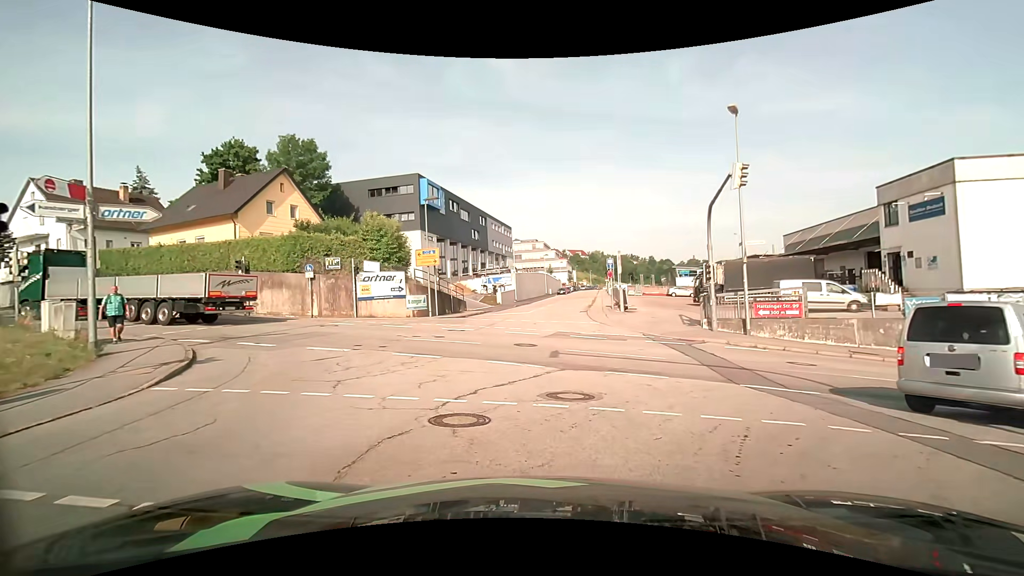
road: residential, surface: asphalt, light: Day
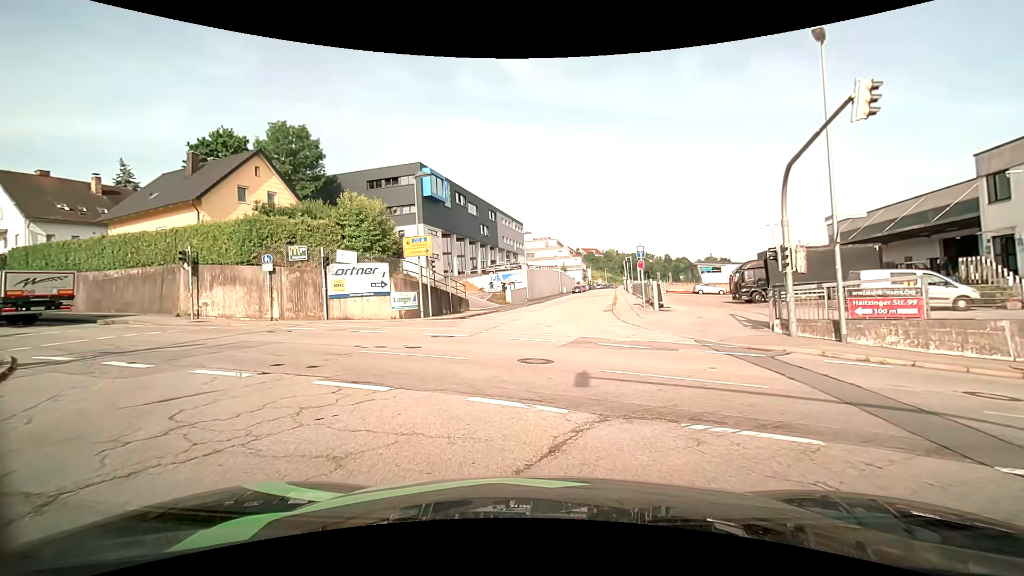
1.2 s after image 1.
(0.0, +5.8) m; -1°
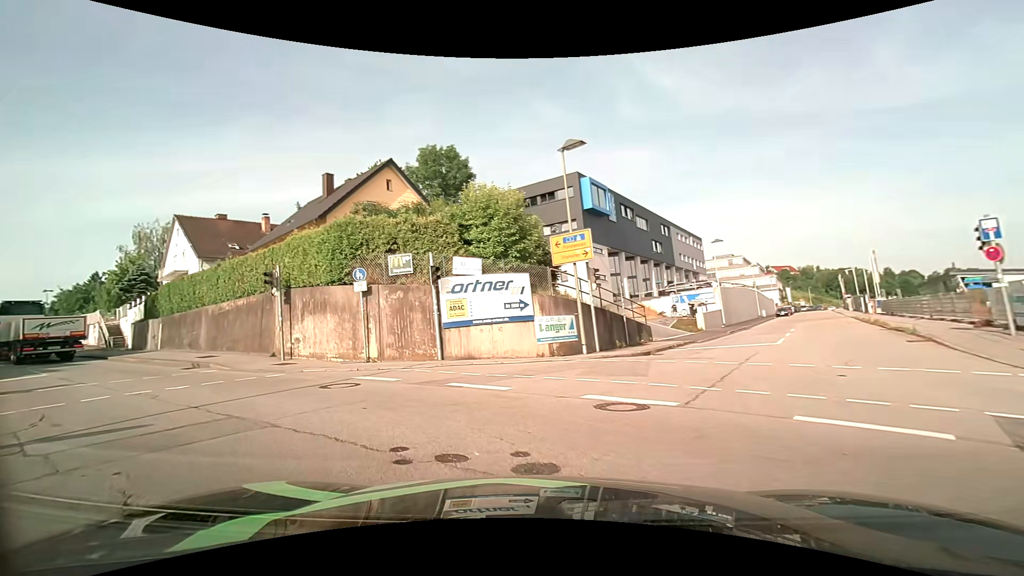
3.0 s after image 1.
(-1.1, +9.1) m; -18°
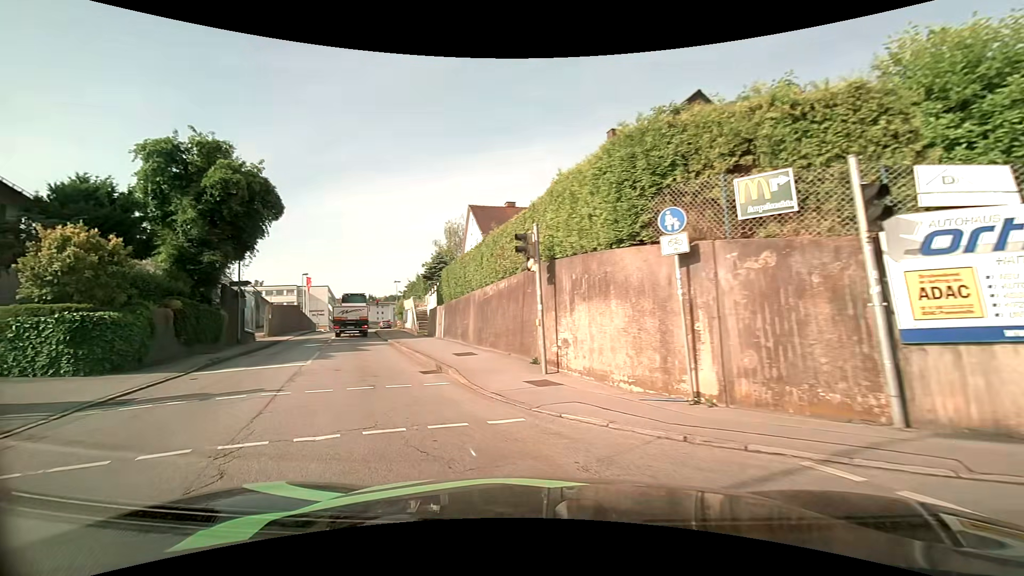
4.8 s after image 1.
(-2.3, +8.2) m; -33°
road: tertiary
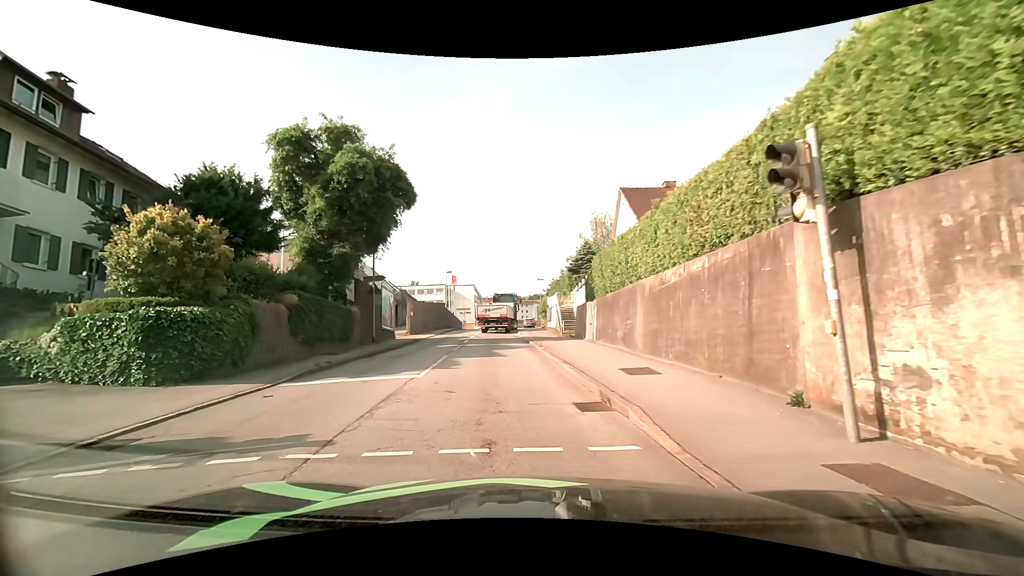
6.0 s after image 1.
(-0.8, +5.3) m; -17°
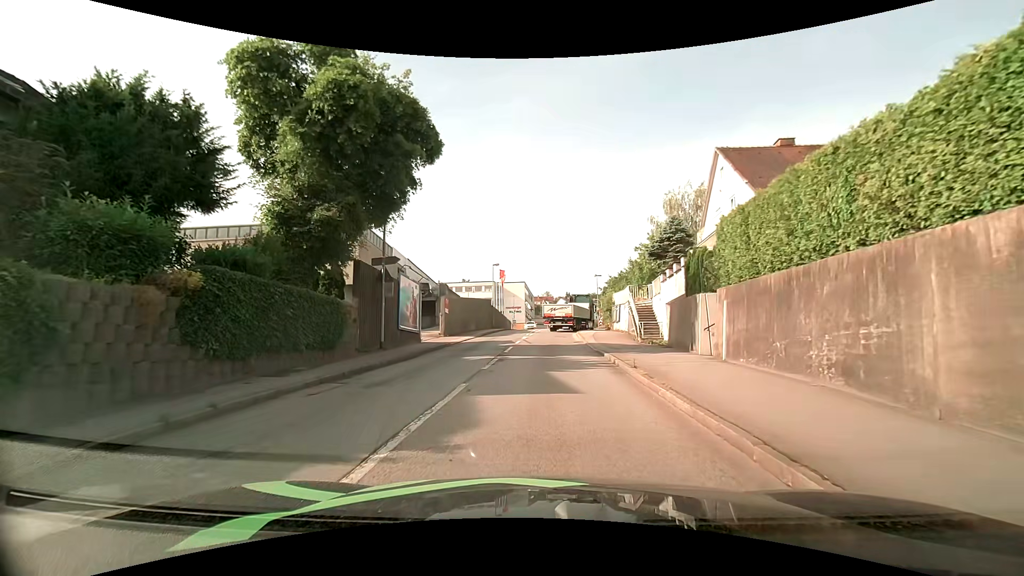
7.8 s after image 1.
(-0.5, +8.9) m; -4°
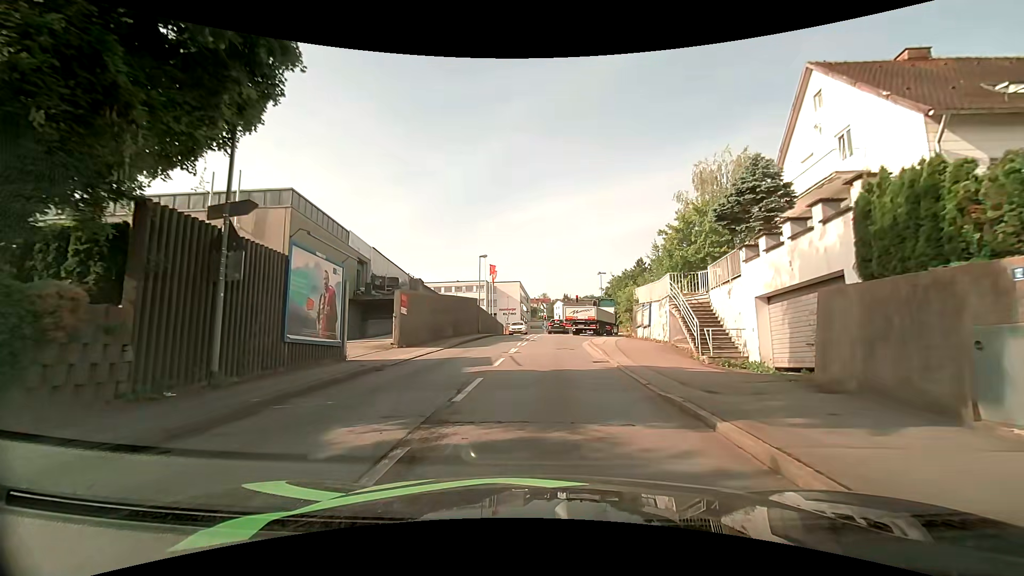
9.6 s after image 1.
(0.0, +10.9) m; 0°
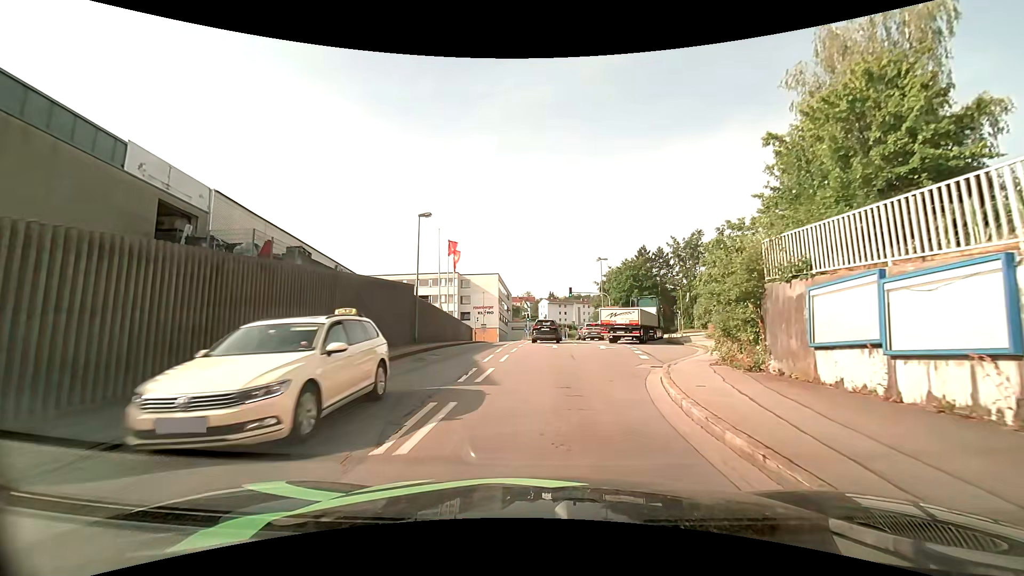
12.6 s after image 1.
(+0.5, +20.1) m; +2°
(0, +10) (0, +20) (0, +30) (0, +40) (+1, +50) (+1, +60) (+1, +70) (-2, +80) (-8, +87) (-18, +89) m
